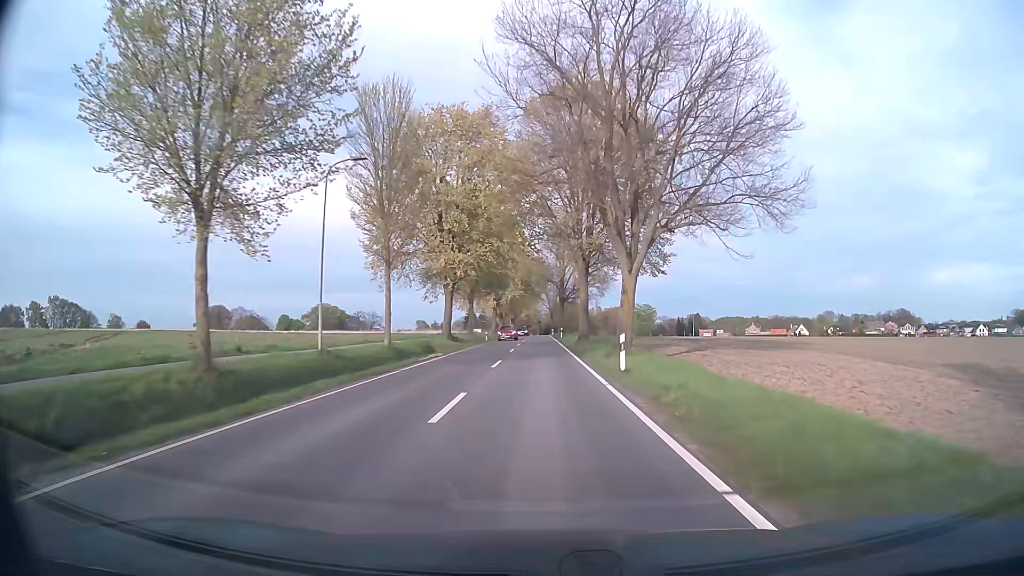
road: tertiary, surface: asphalt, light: Day
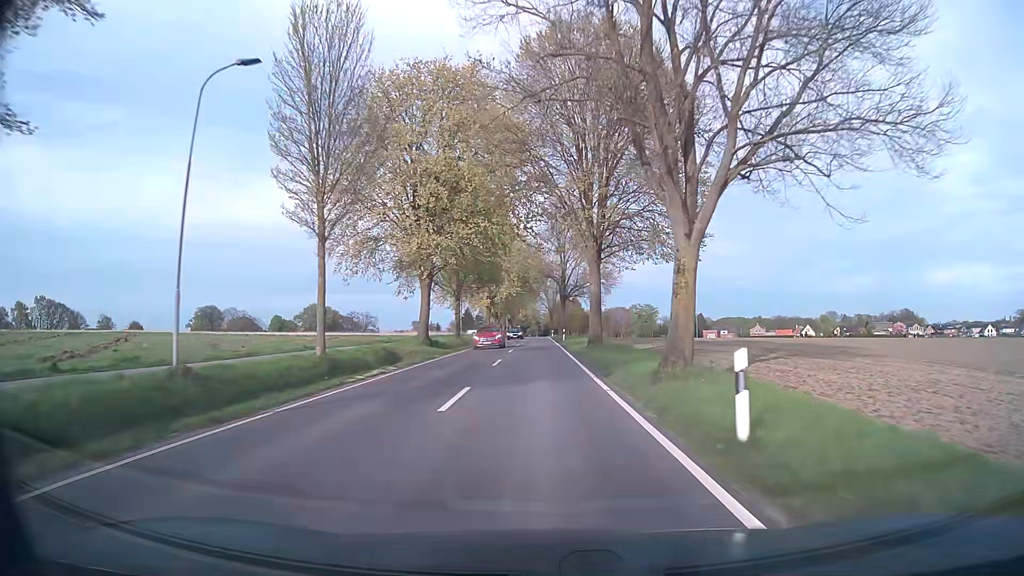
(0.0, +10.7) m; 0°
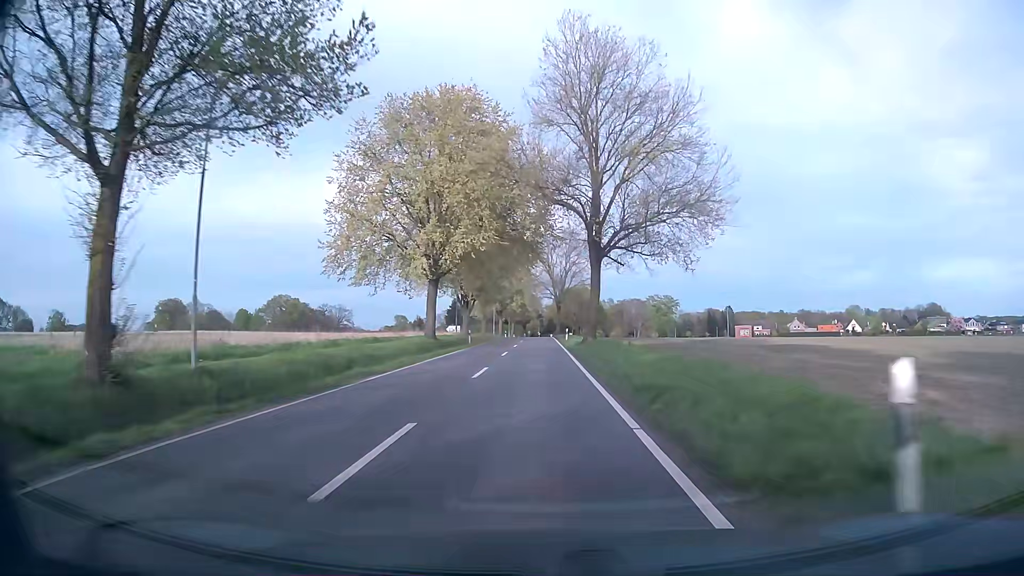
(0.0, +53.7) m; 0°
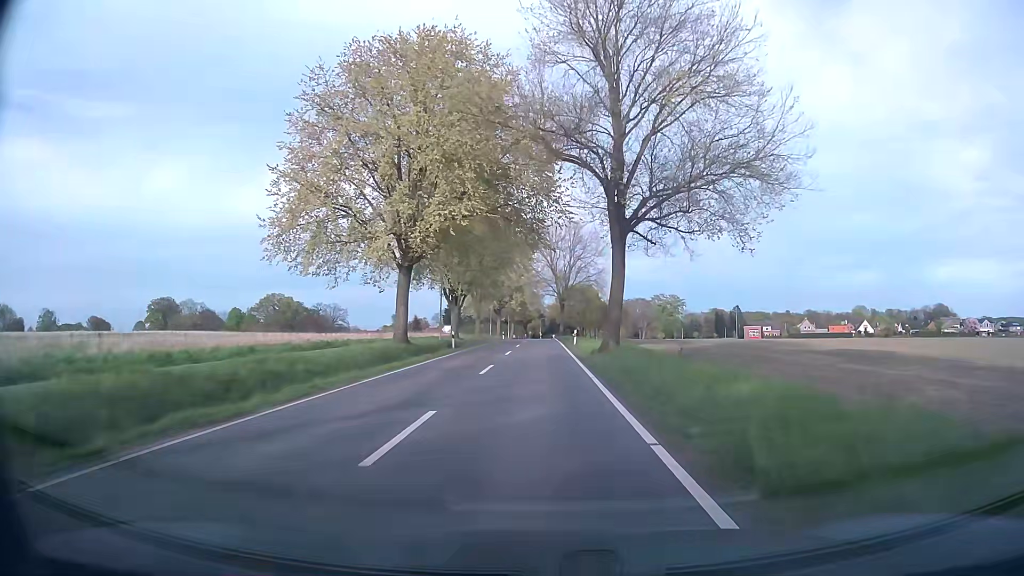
(0.0, +10.8) m; 0°
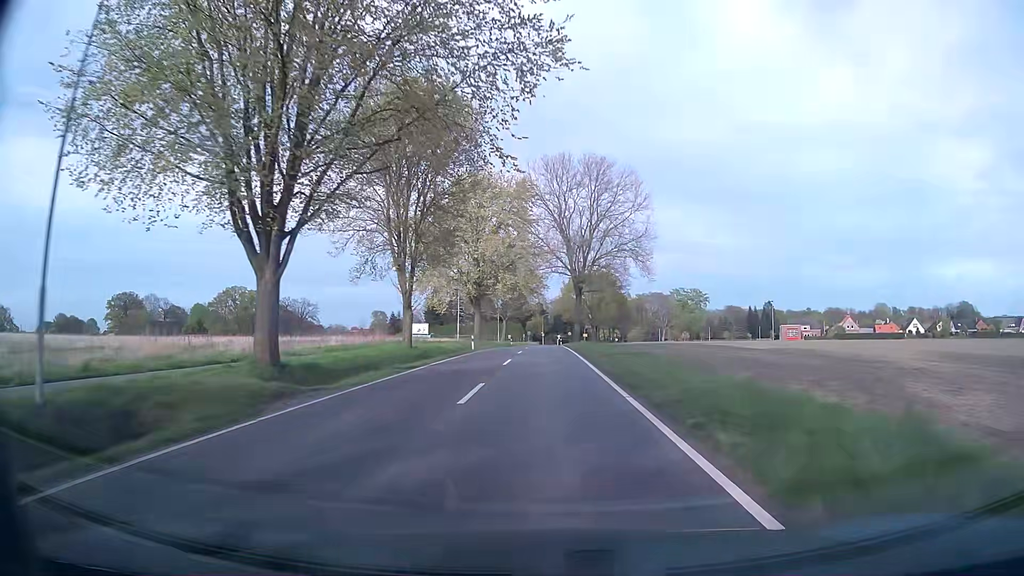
(-0.2, +43.3) m; 0°
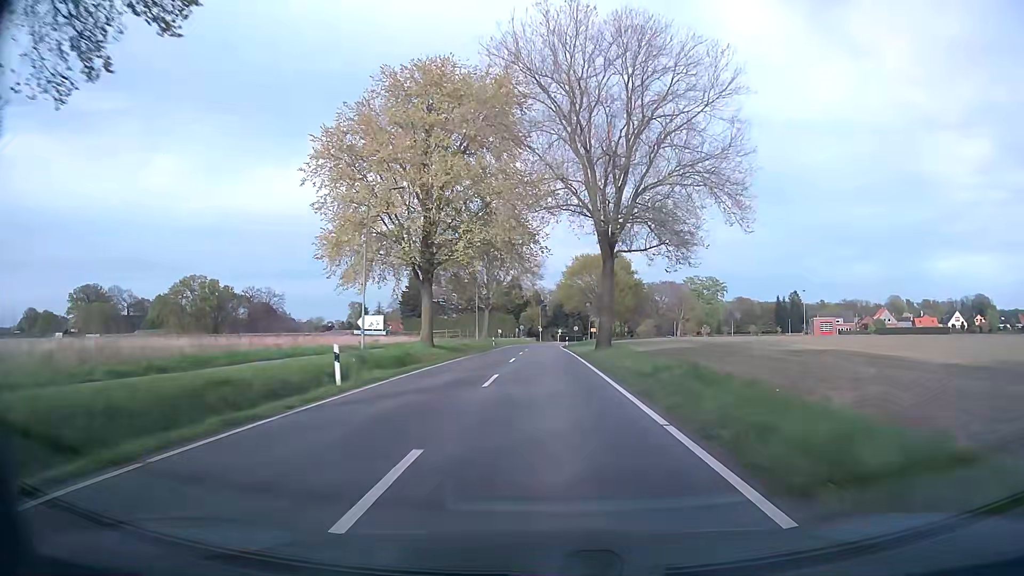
(+0.1, +32.5) m; 0°
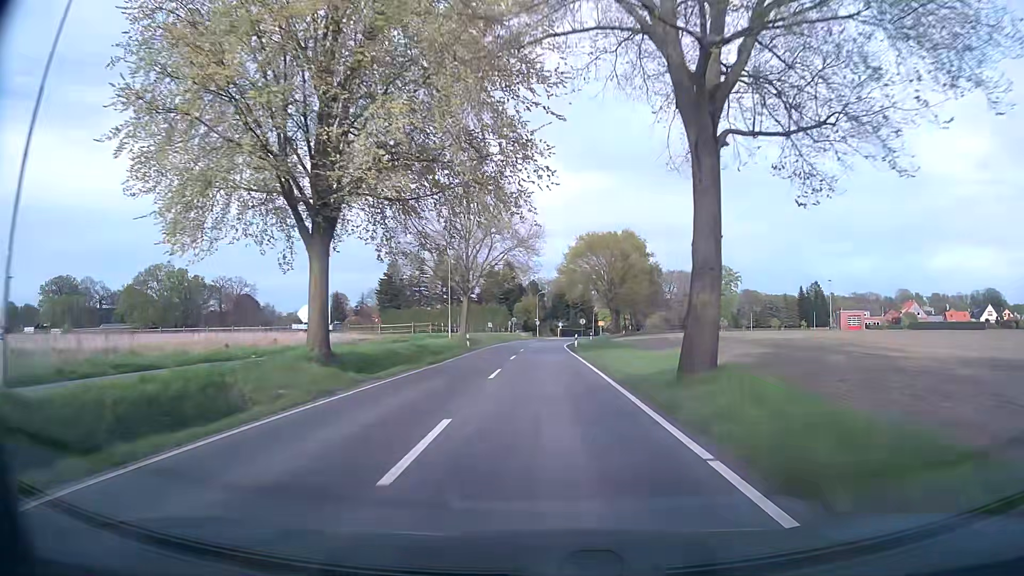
(0.0, +21.7) m; 0°
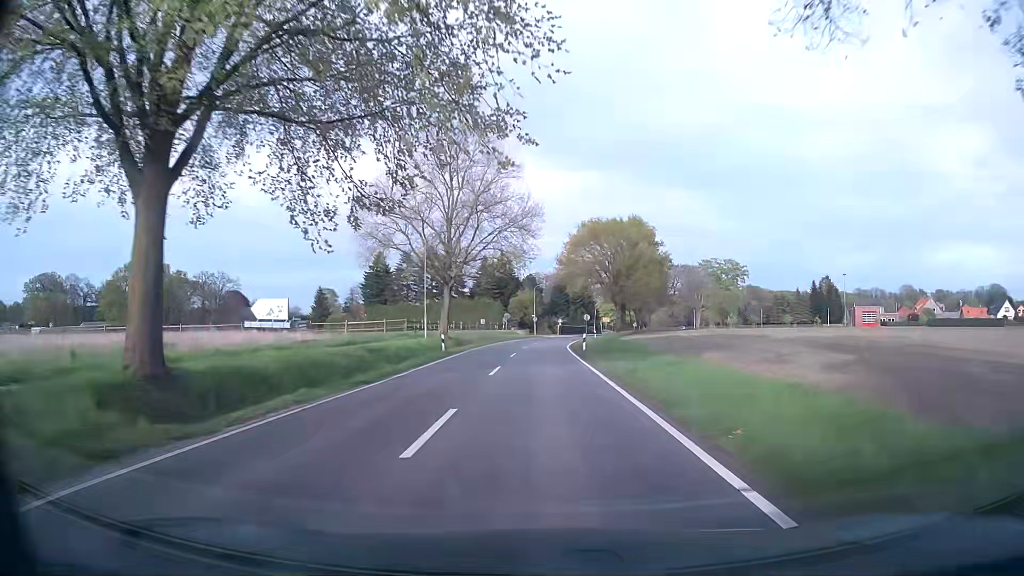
(0.0, +10.9) m; 0°
(0, +10) (0, +20) (0, +30) (+1, +40) (+1, +50) (+2, +60) (+2, +70) (+4, +80) (+5, +90) (+7, +100) m
